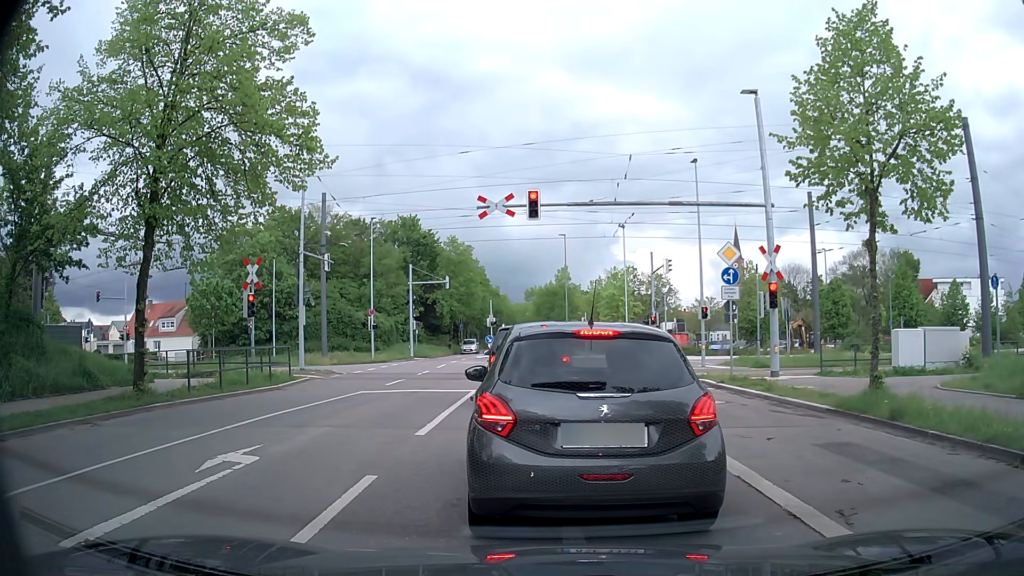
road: tertiary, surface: asphalt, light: Day
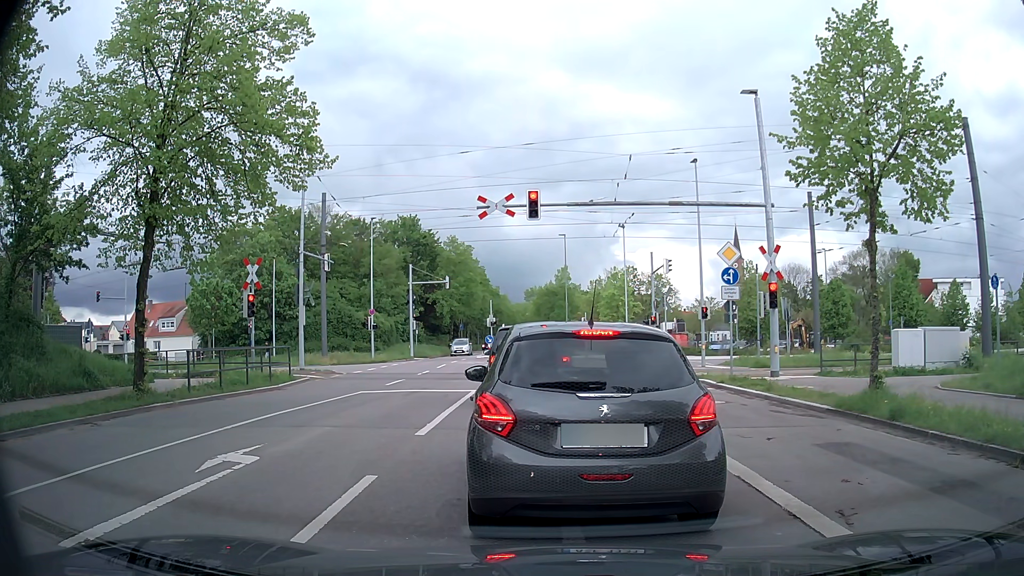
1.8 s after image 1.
(0.0, 0.0) m; 0°
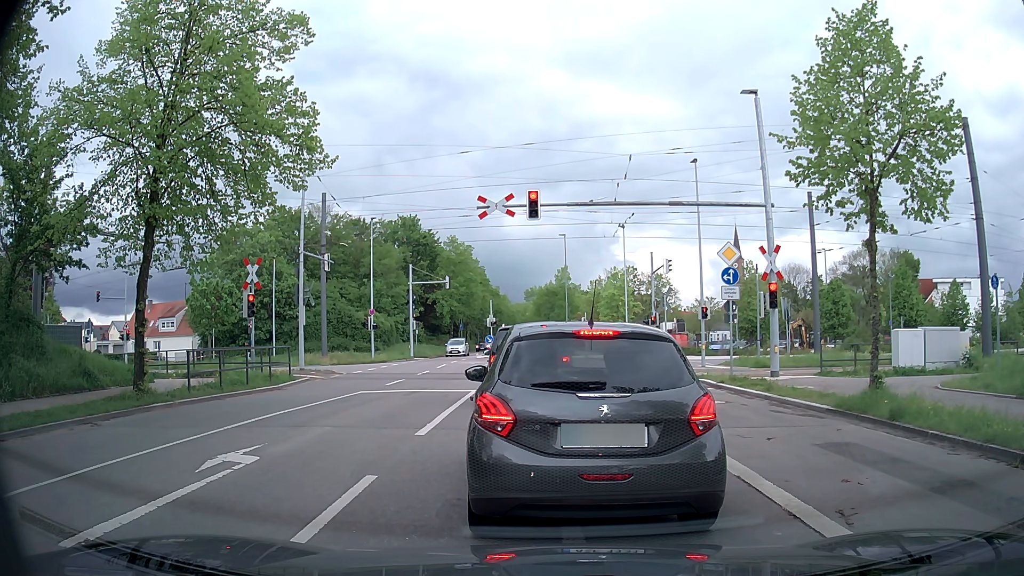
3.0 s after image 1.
(0.0, 0.0) m; 0°
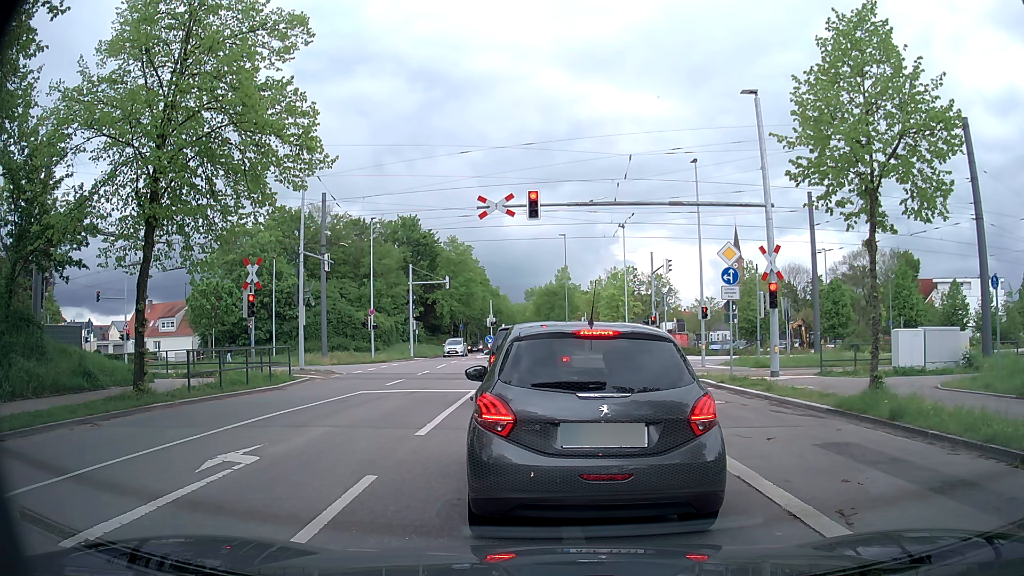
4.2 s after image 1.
(0.0, 0.0) m; 0°
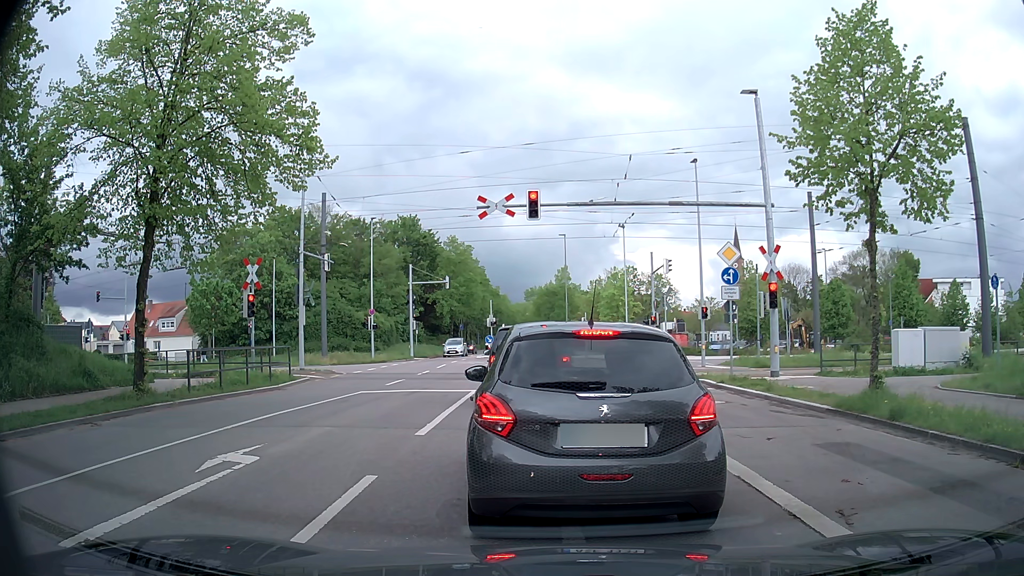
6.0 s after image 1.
(0.0, 0.0) m; 0°
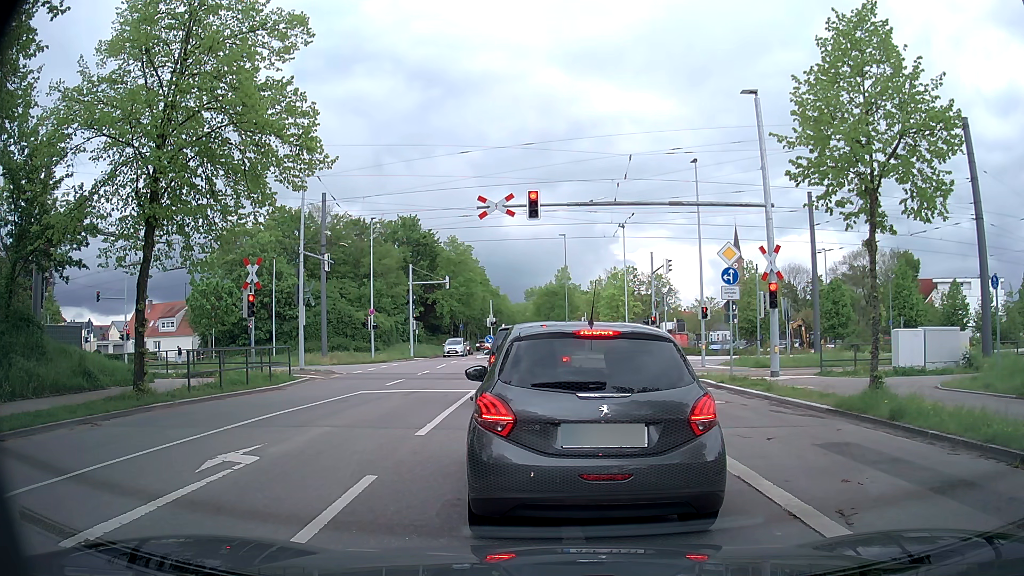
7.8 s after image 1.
(0.0, 0.0) m; 0°
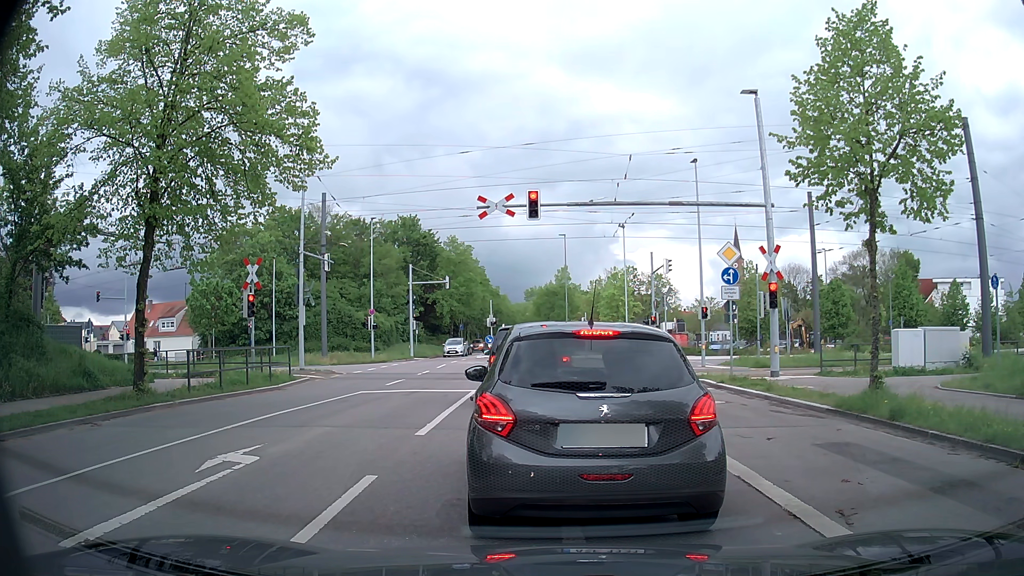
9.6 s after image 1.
(0.0, 0.0) m; 0°
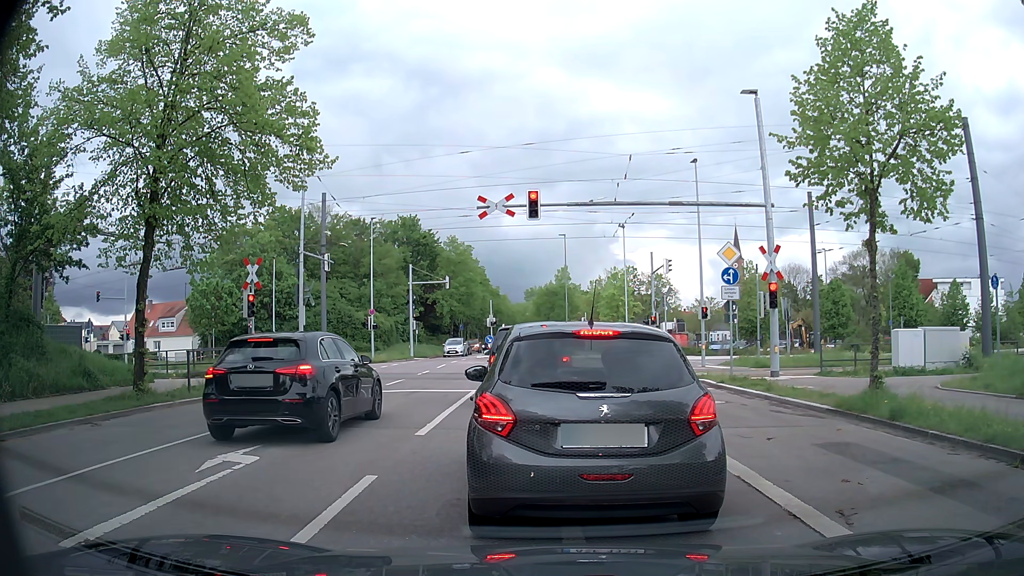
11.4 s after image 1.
(0.0, 0.0) m; 0°
